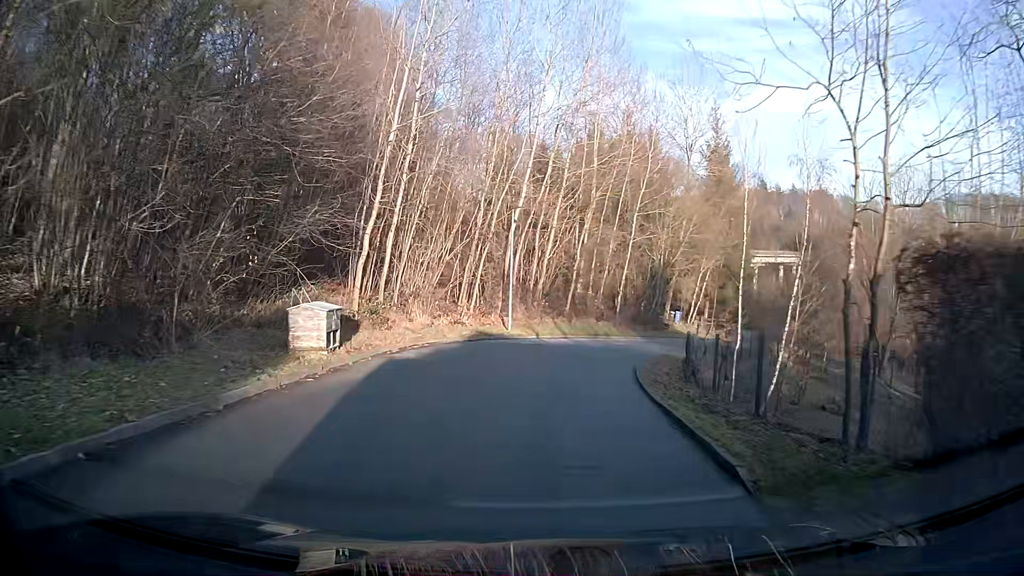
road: residential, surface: asphalt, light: Day
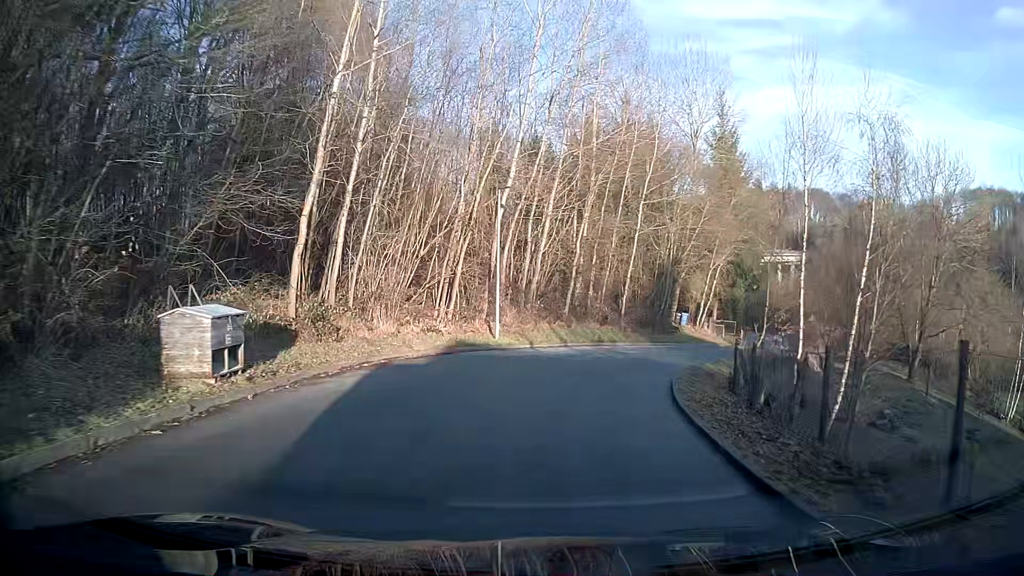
(+0.1, +5.0) m; +2°
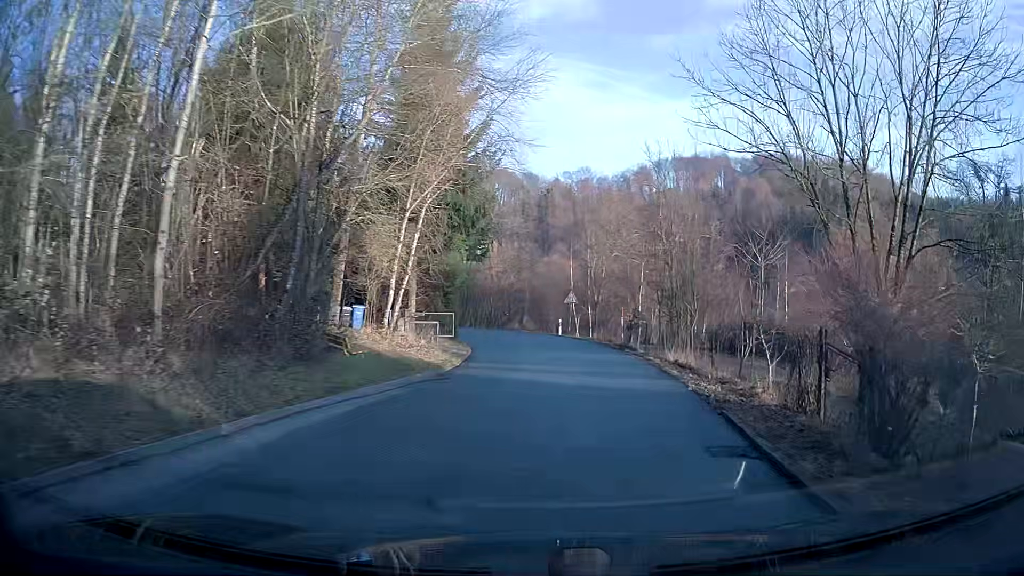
(+5.3, +24.7) m; +27°
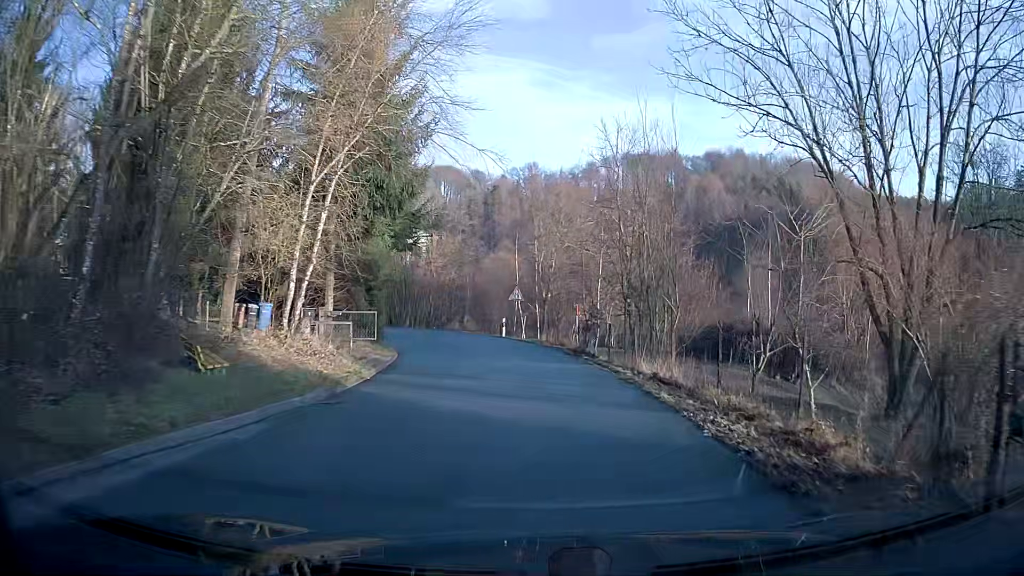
(+0.2, +4.9) m; +3°
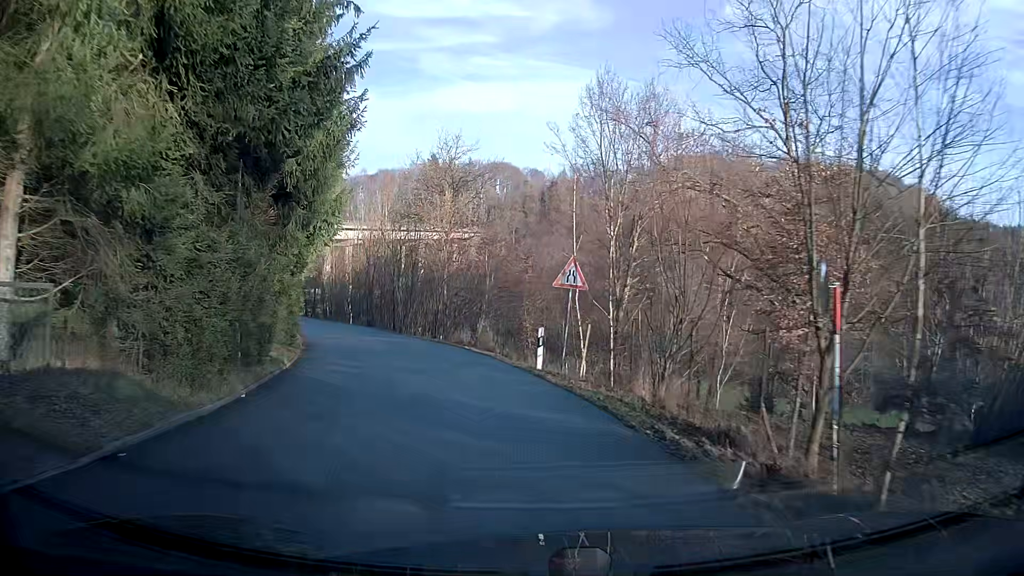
(-0.7, +20.0) m; -6°
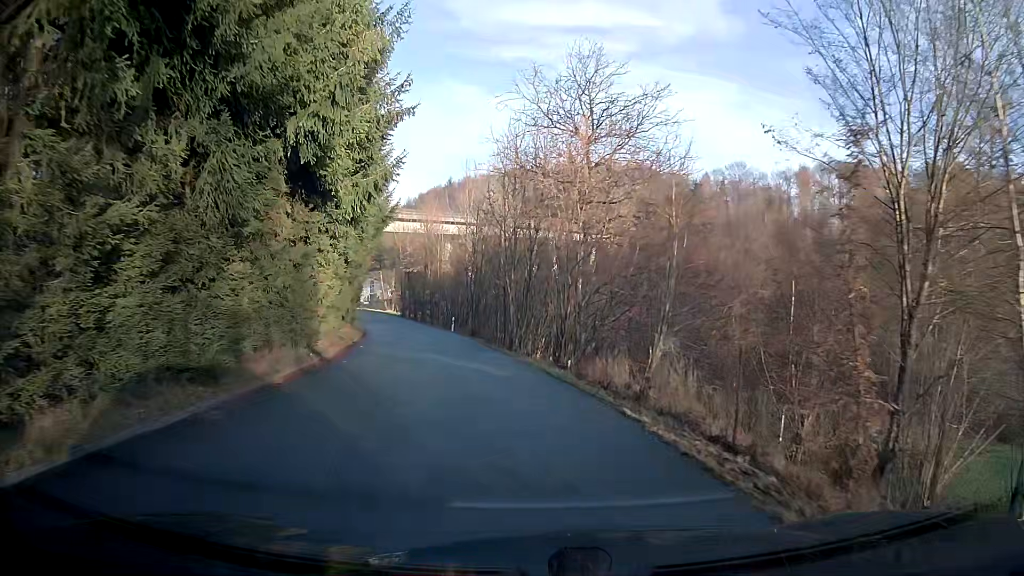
(-1.5, +15.0) m; -12°
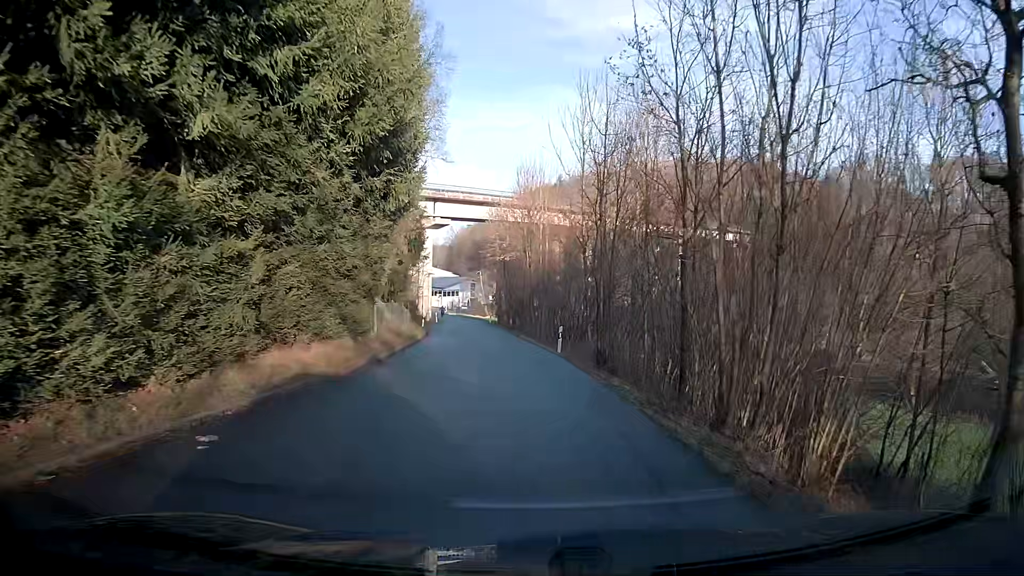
(-1.8, +20.3) m; -8°
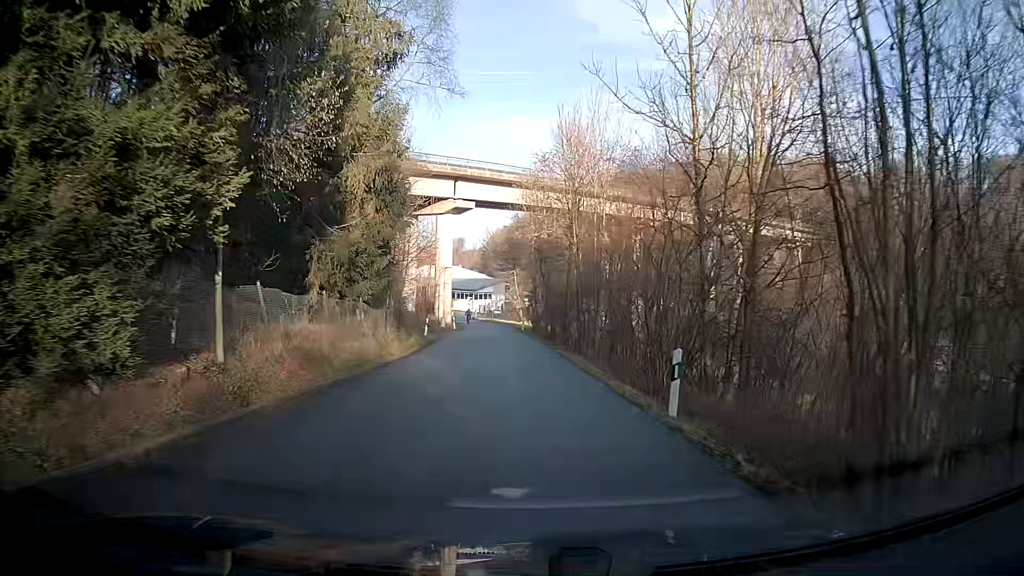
(-0.5, +15.3) m; -4°
(0, +10) (0, +20) (-1, +30) (-2, +40) (-2, +50) (-3, +60) (-4, +70) (-6, +80) (-8, +90) (-9, +99) m
